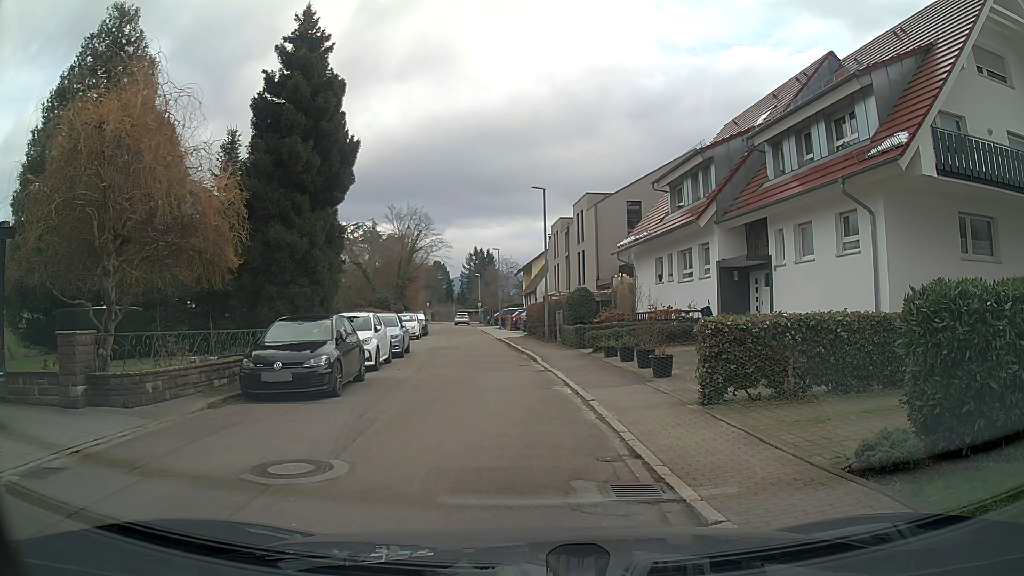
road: residential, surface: asphalt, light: Day
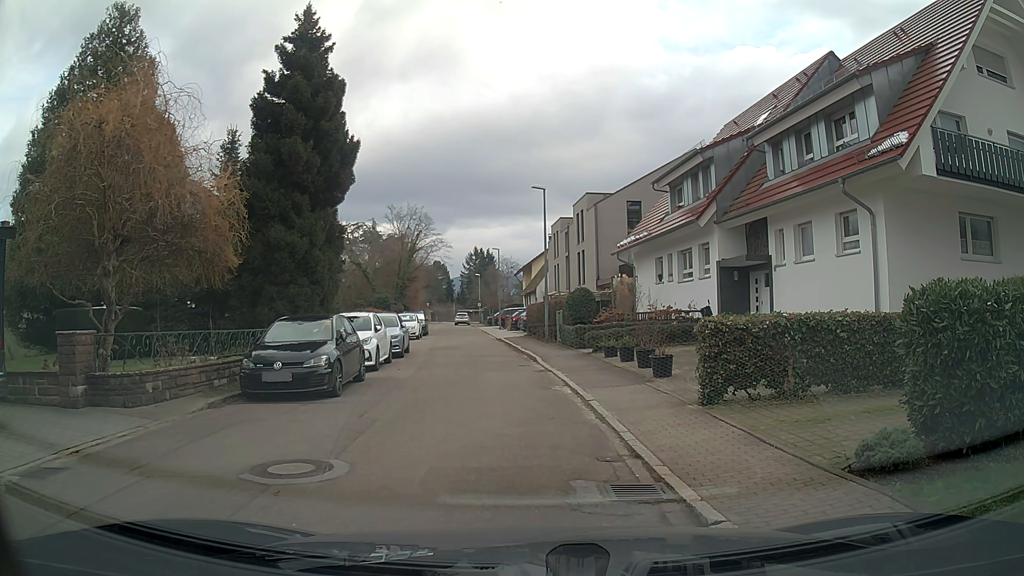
(0.0, 0.0) m; 0°
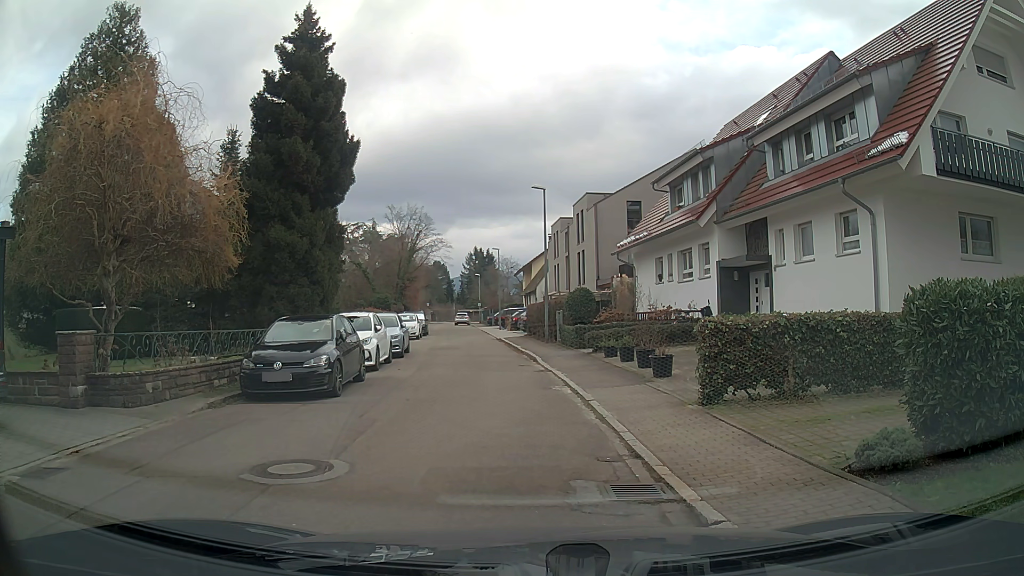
(0.0, 0.0) m; 0°
